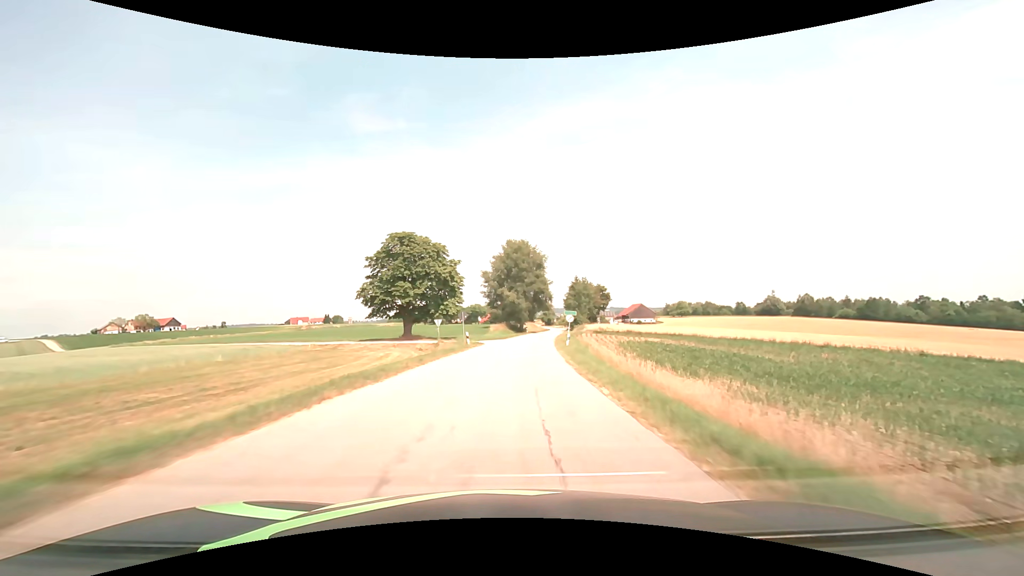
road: tertiary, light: Day
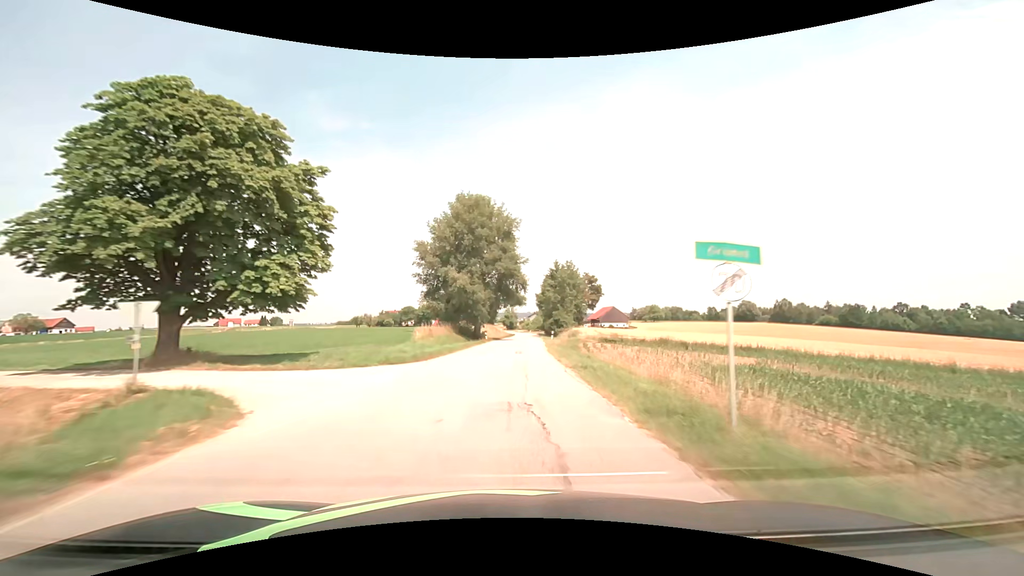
(+1.3, +35.0) m; +5°
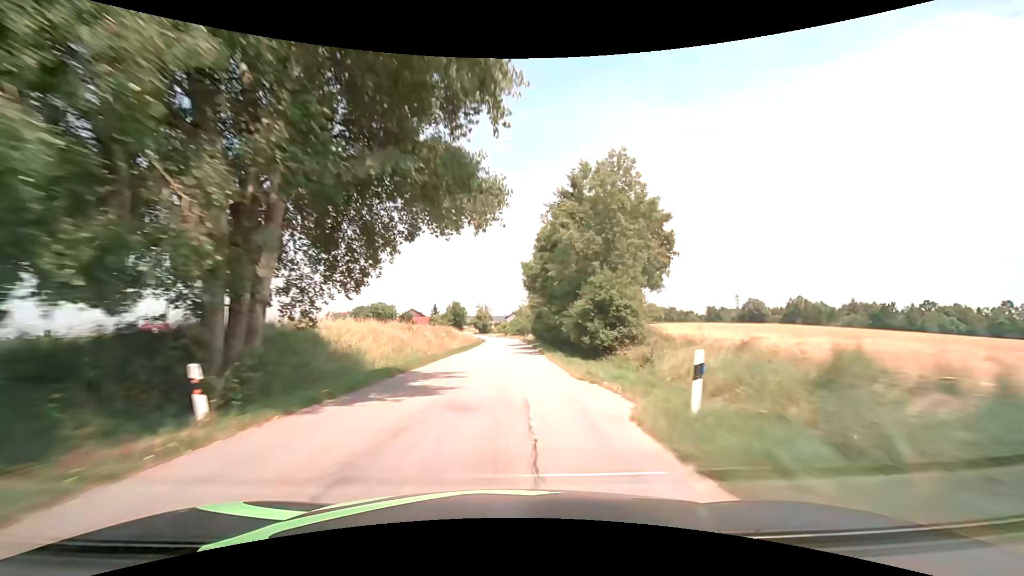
(+1.9, +50.2) m; +3°
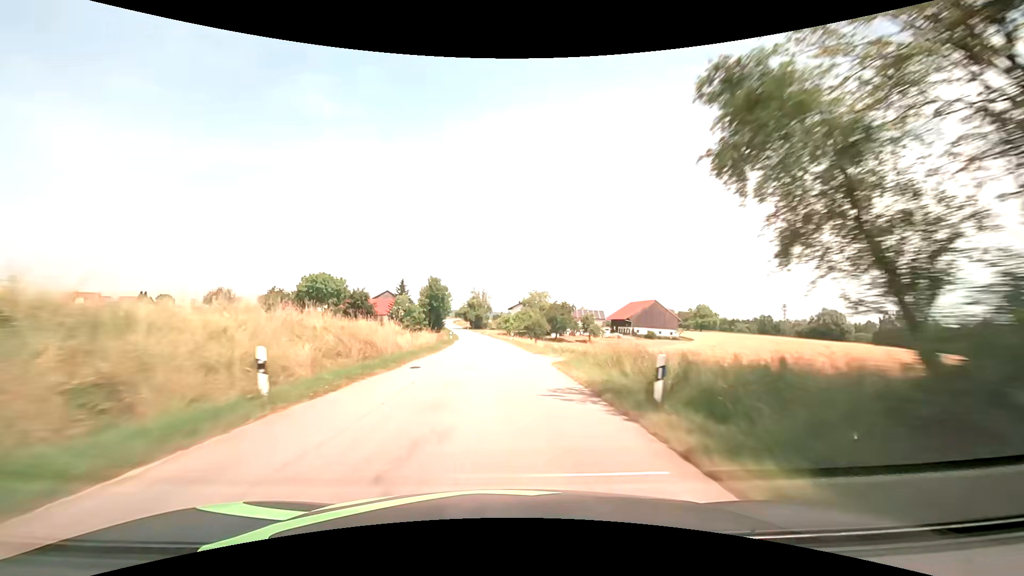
(+0.1, +67.3) m; 0°
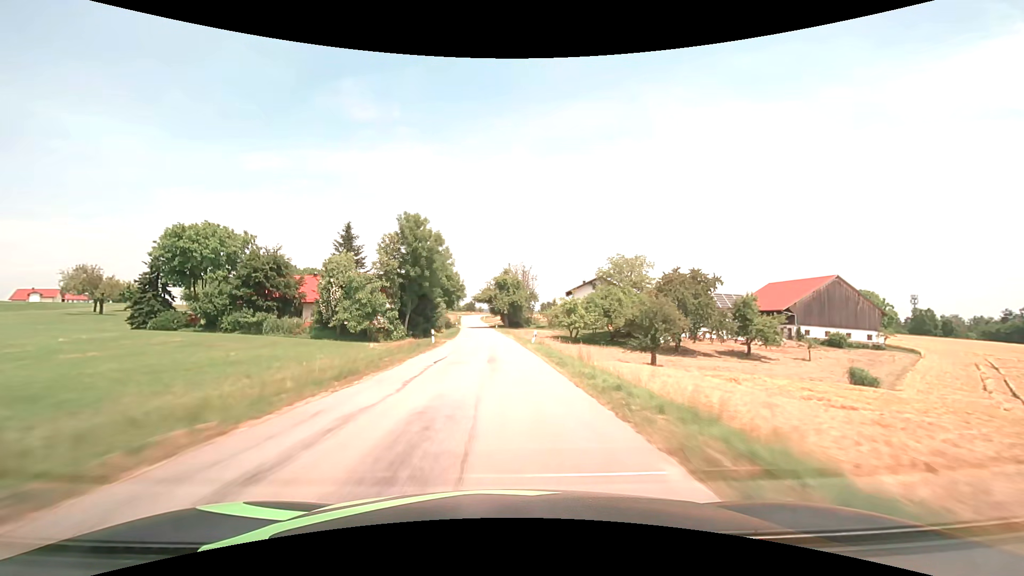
(-2.8, +69.3) m; -5°
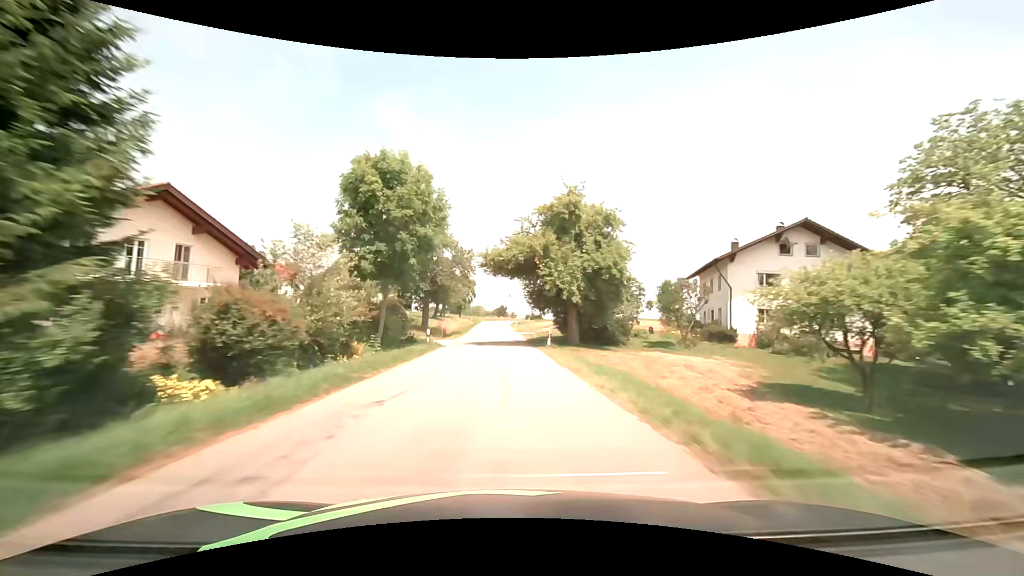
(-2.1, +55.7) m; -4°
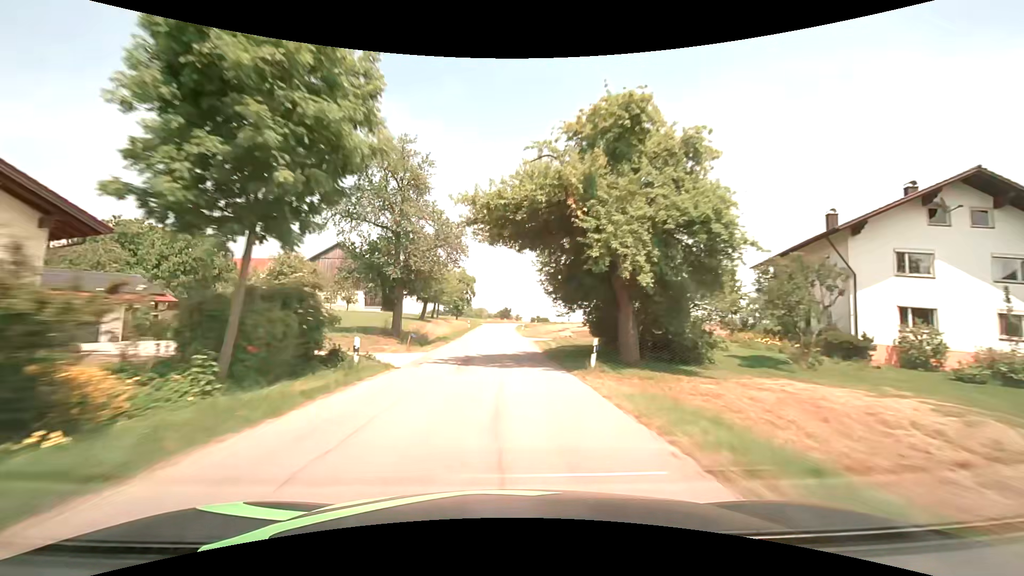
(-0.1, +13.4) m; 0°
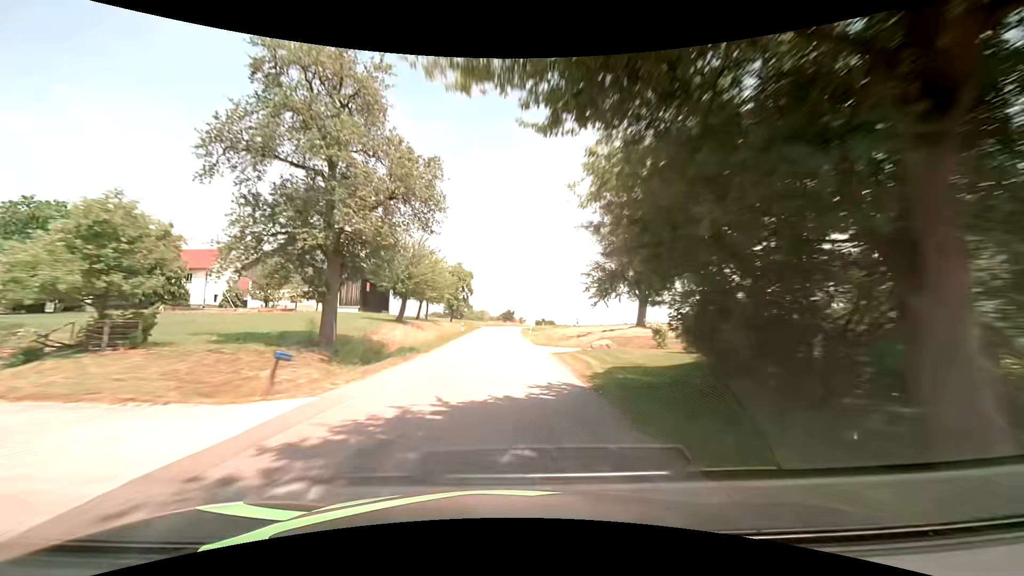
(-0.1, +13.1) m; 0°
(0, +10) (0, +20) (0, +30) (0, +40) (0, +50) (0, +60) (0, +70) (0, +80) (+2, +90) (+4, +100) m
